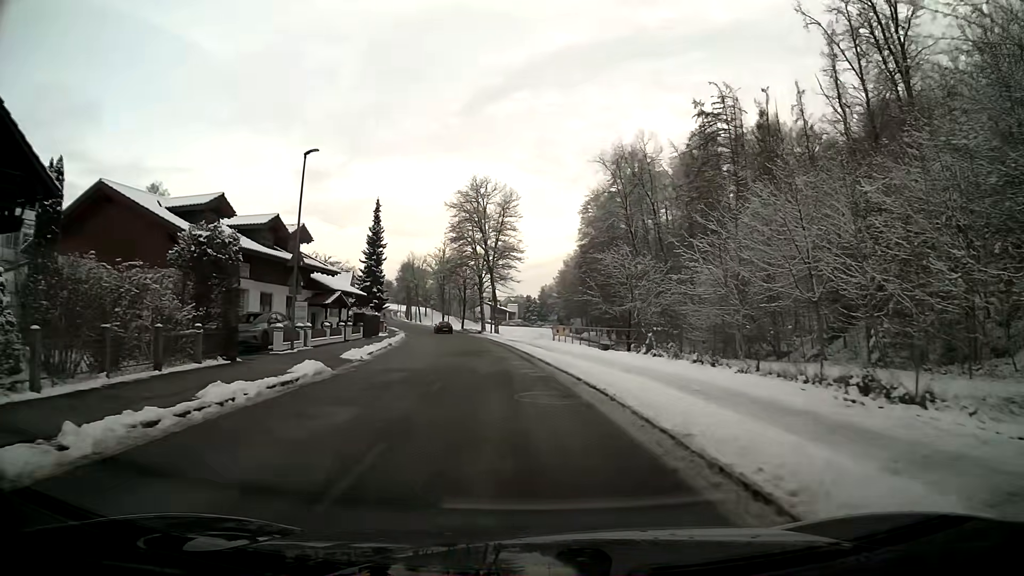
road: unclassified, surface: asphalt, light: Day
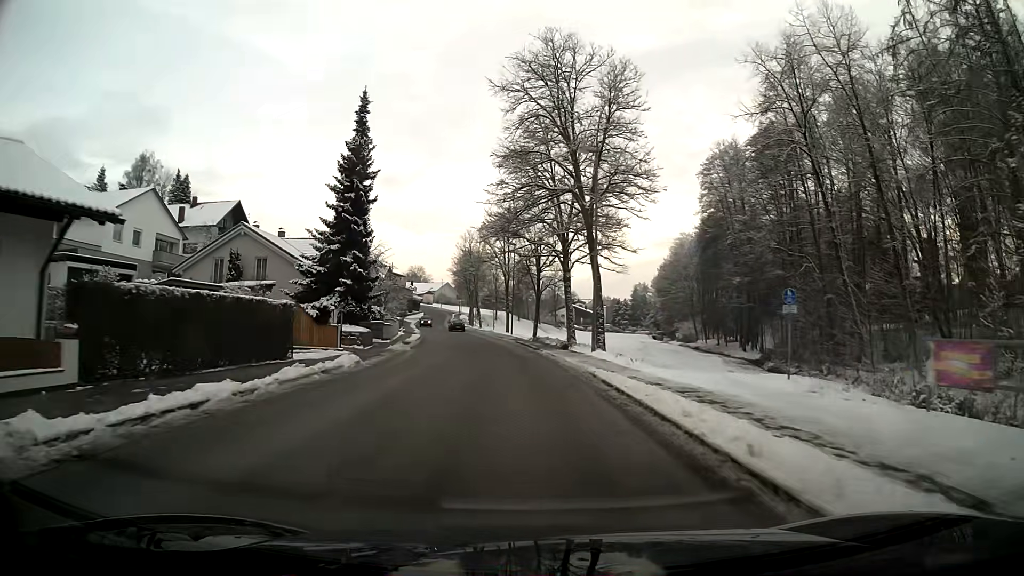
(-2.9, +36.4) m; -7°
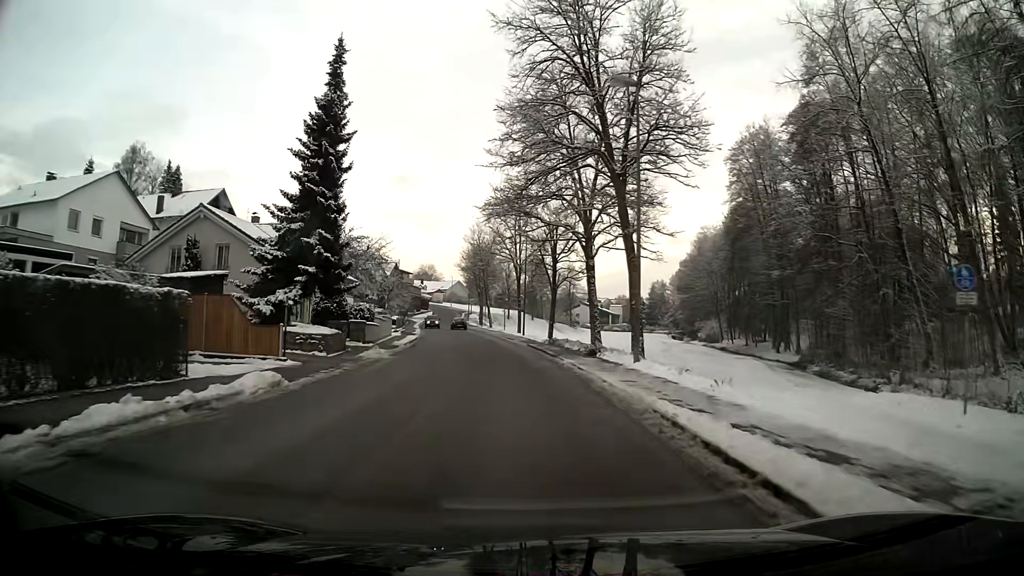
(-0.1, +7.7) m; -1°
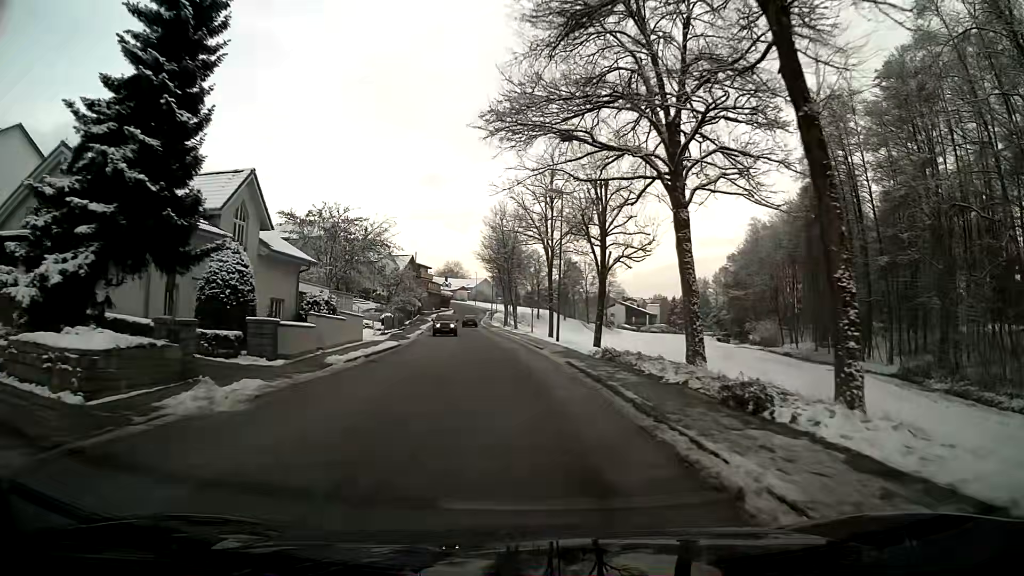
(-0.3, +15.3) m; -2°
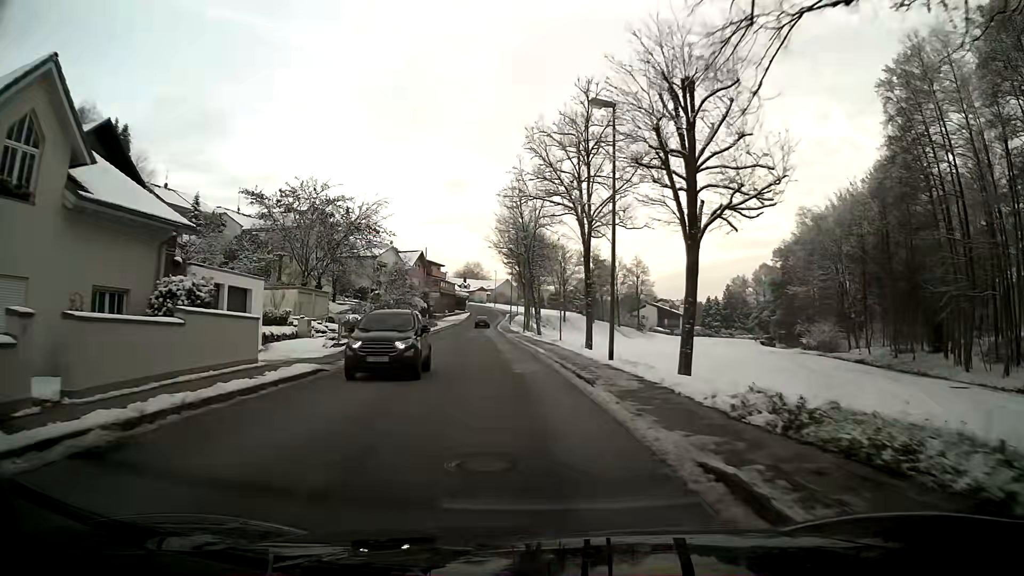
(-0.3, +14.8) m; -3°
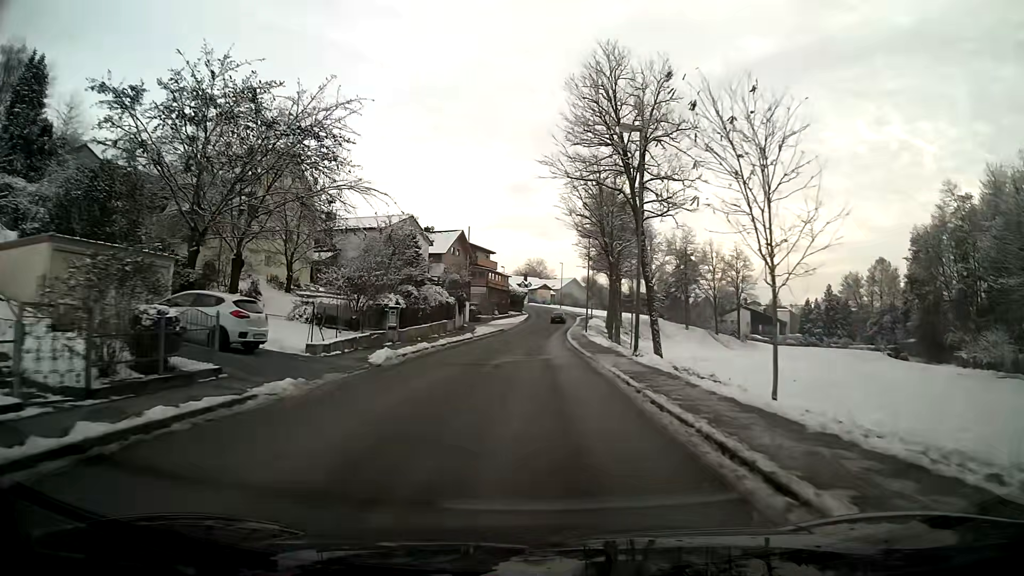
(-1.6, +30.1) m; -5°
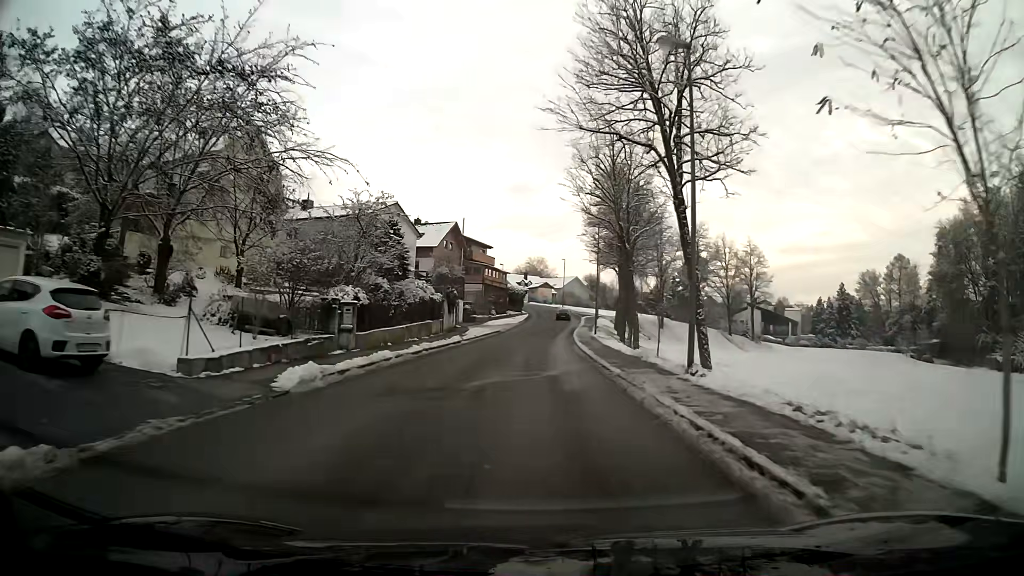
(0.0, +7.6) m; 0°
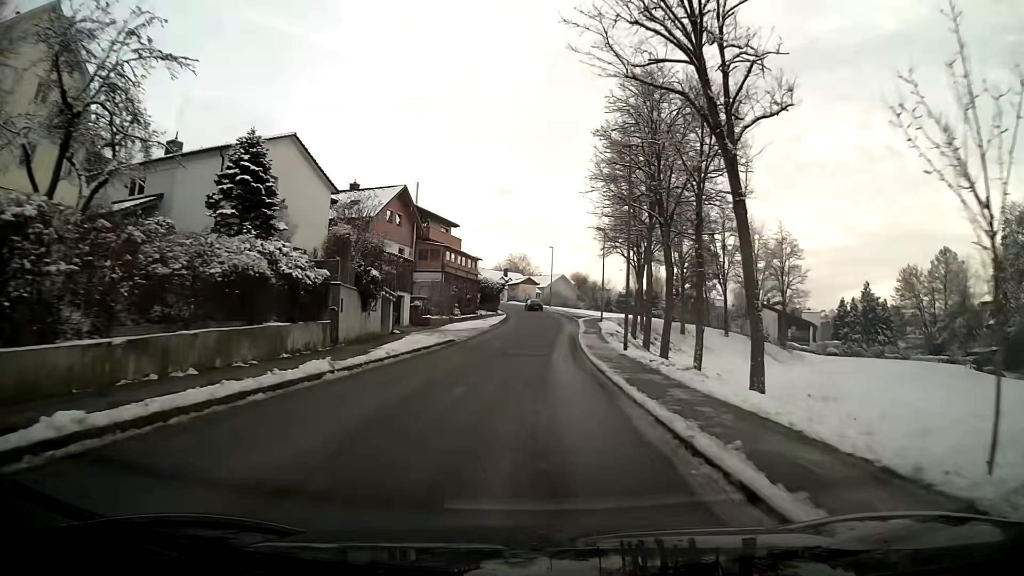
(+0.2, +22.1) m; +1°
(0, +10) (0, +20) (+1, +30) (+1, +40) (+1, +50) (+2, +60) (+7, +69) (+15, +74) (+23, +80) (+30, +87) m
